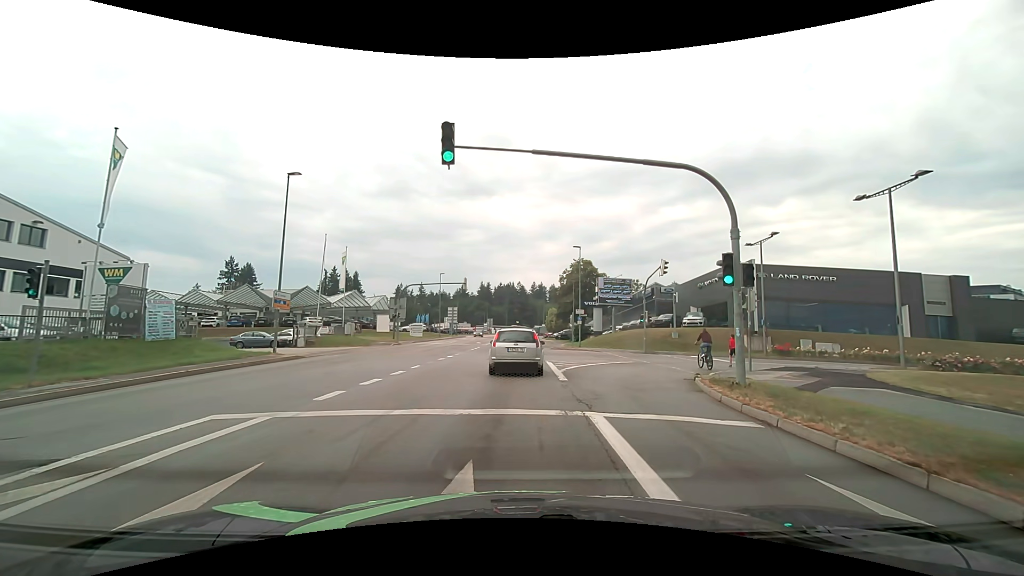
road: tertiary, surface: asphalt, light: Day
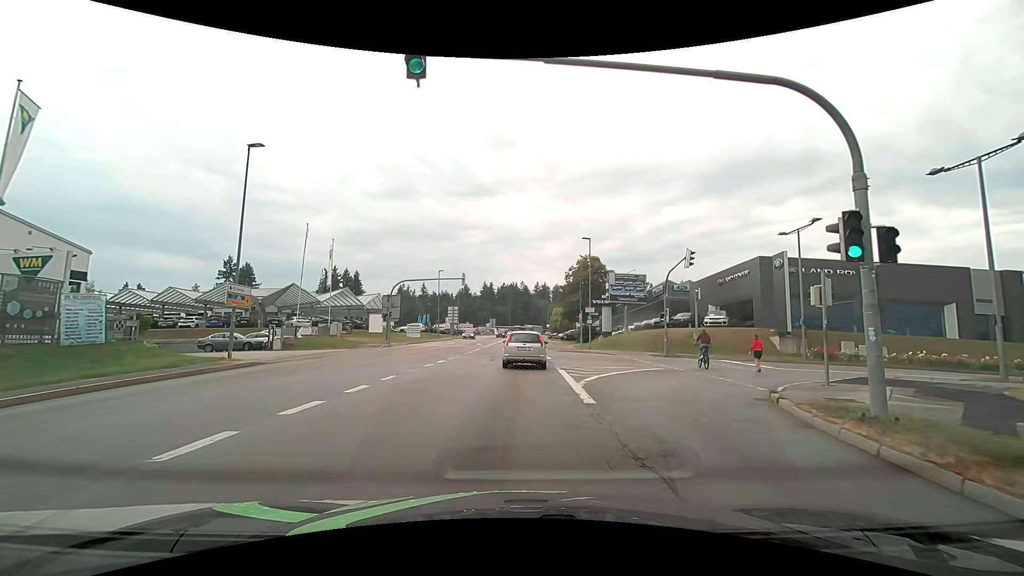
(0.0, +4.9) m; -1°
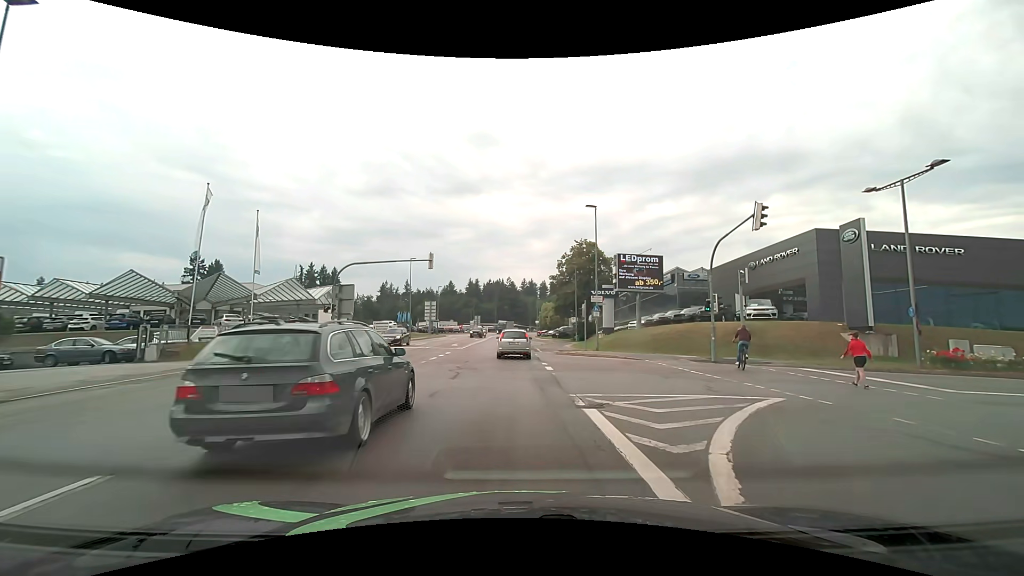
(+0.2, +11.2) m; +2°
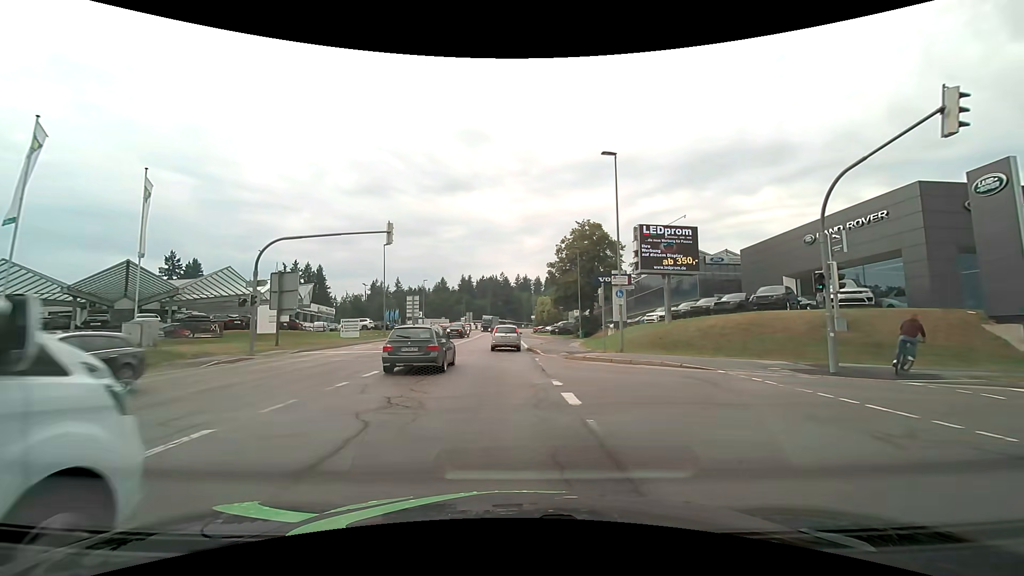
(0.0, +9.9) m; 0°
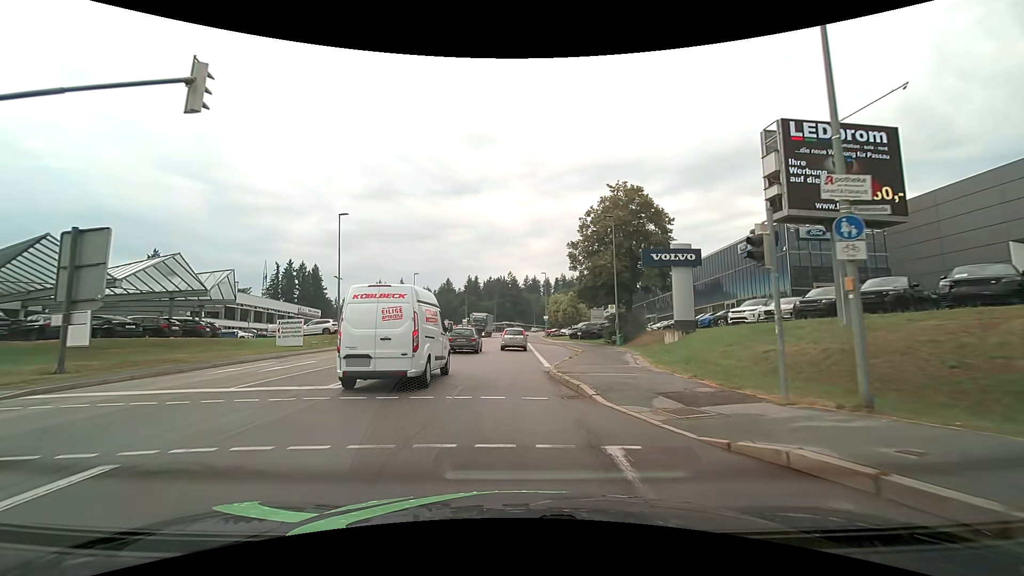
(-0.1, +16.6) m; -1°
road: secondary
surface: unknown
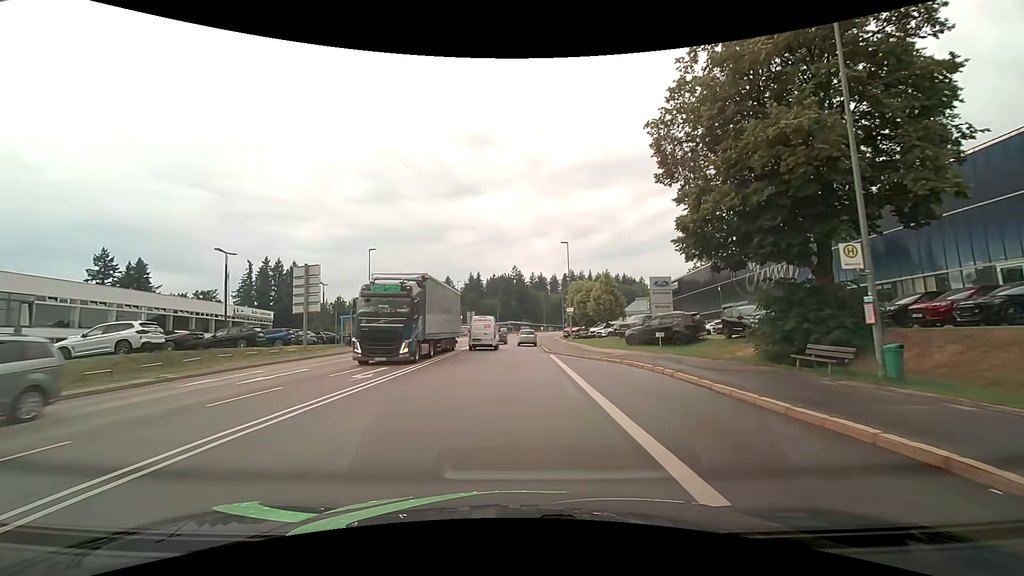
(-0.4, +27.3) m; -1°
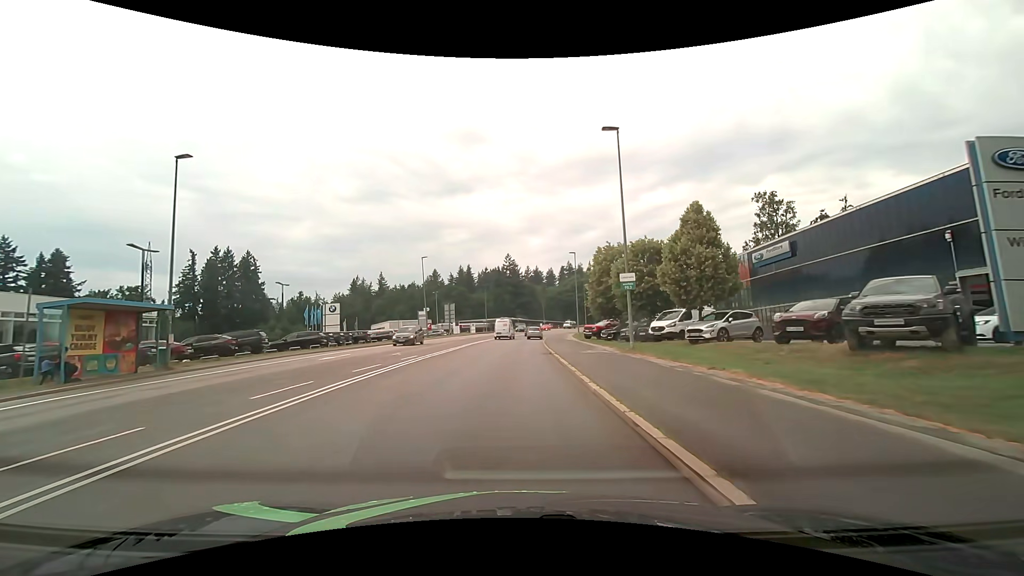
(+0.2, +29.5) m; 0°
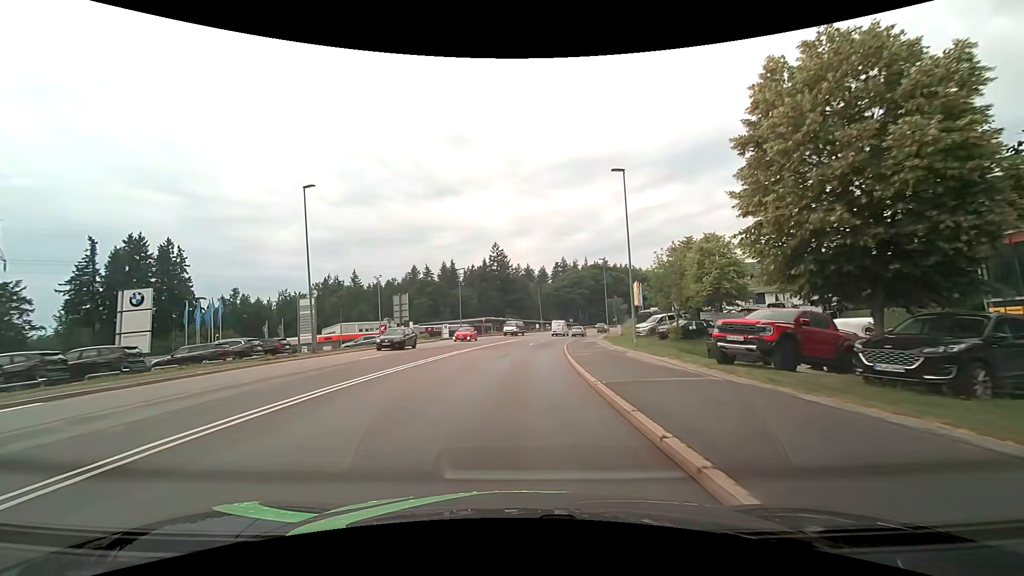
(+0.2, +33.1) m; +1°
(0, +10) (0, +20) (+1, +30) (+2, +40) (+3, +50) (+5, +60) (+7, +69) (+10, +79) (+13, +89) (+16, +98) m
